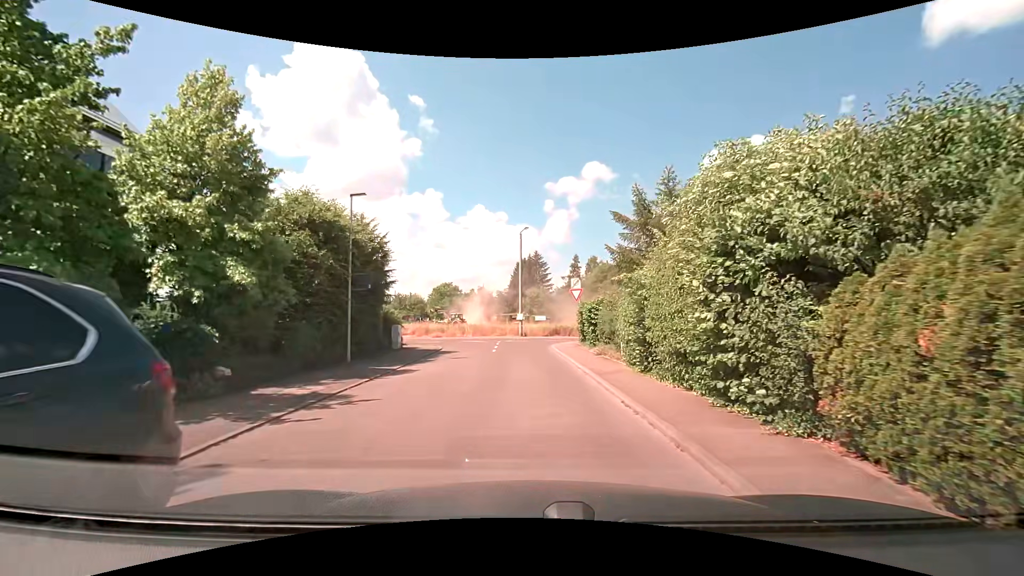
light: Day
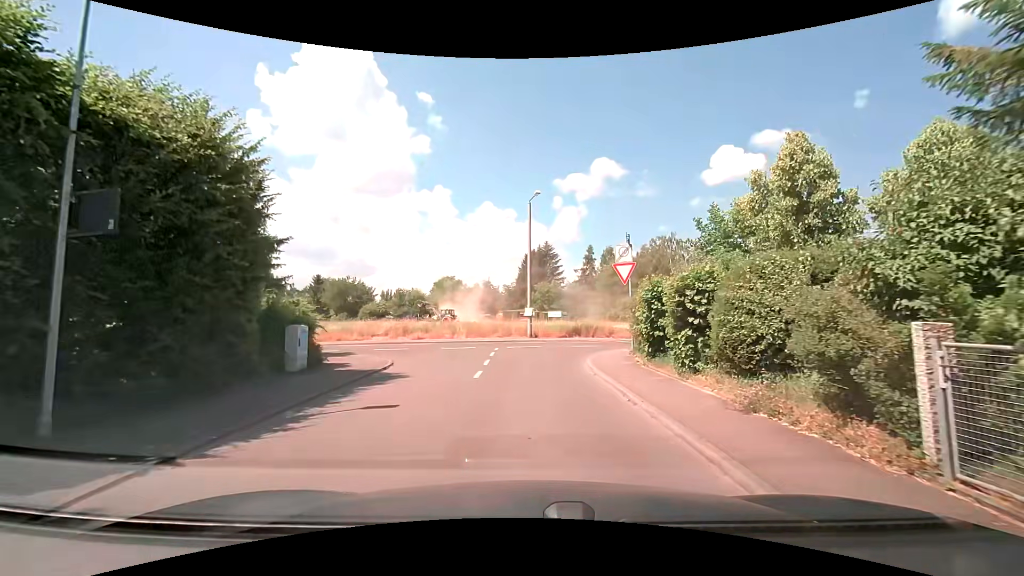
(-0.3, +11.6) m; -2°
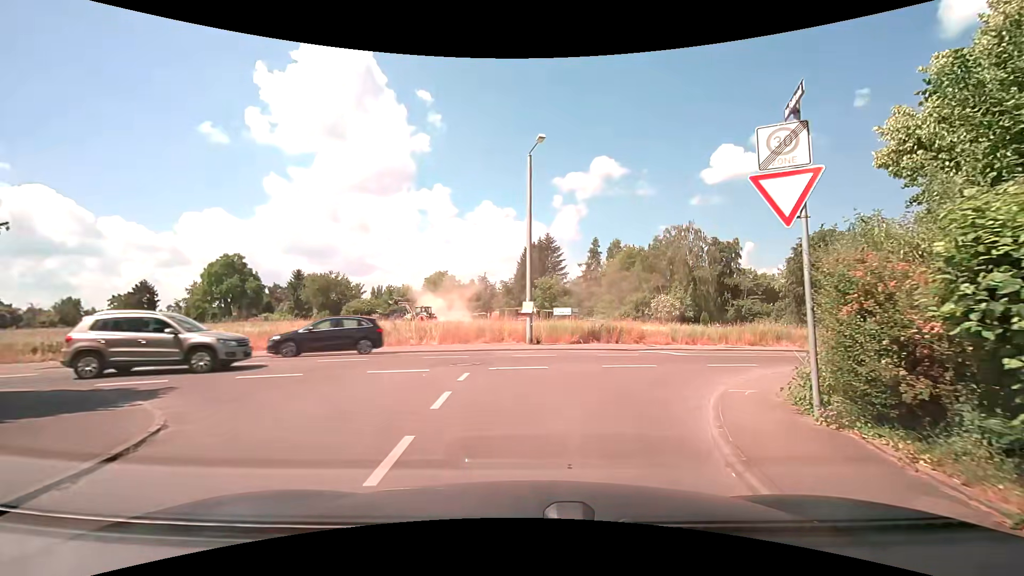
(0.0, +10.5) m; +1°
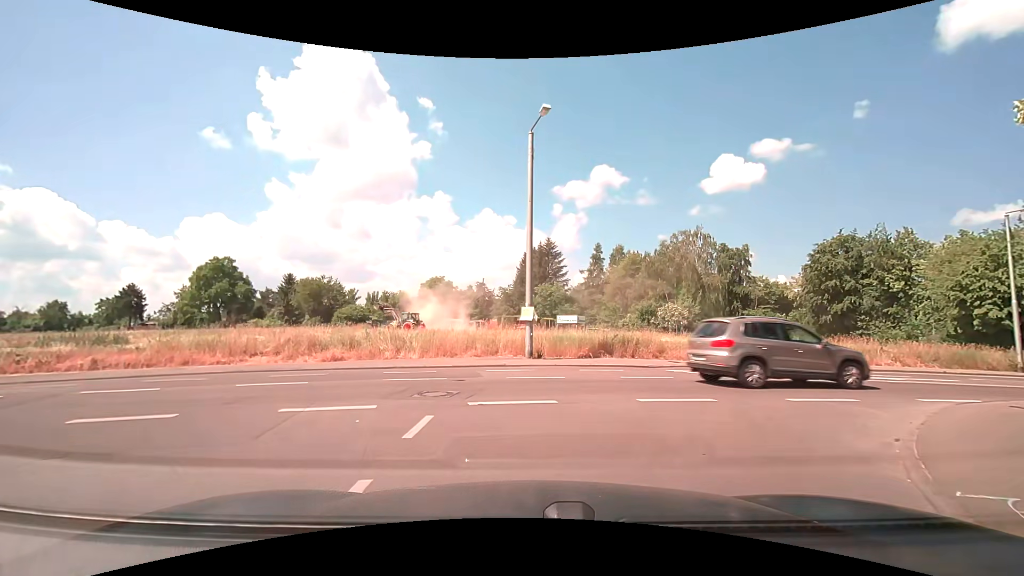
(0.0, +4.3) m; 0°
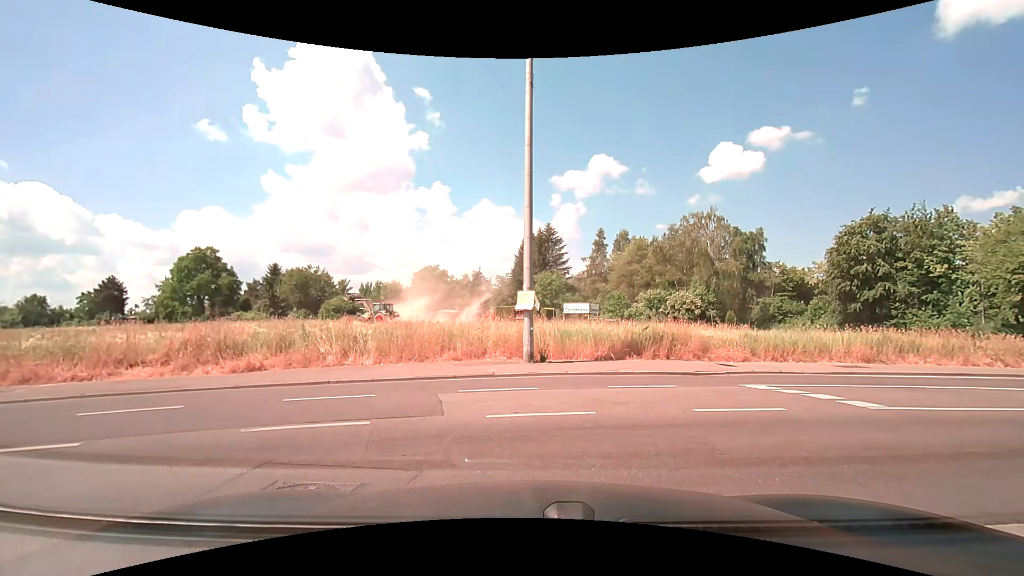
(0.0, +5.7) m; +2°
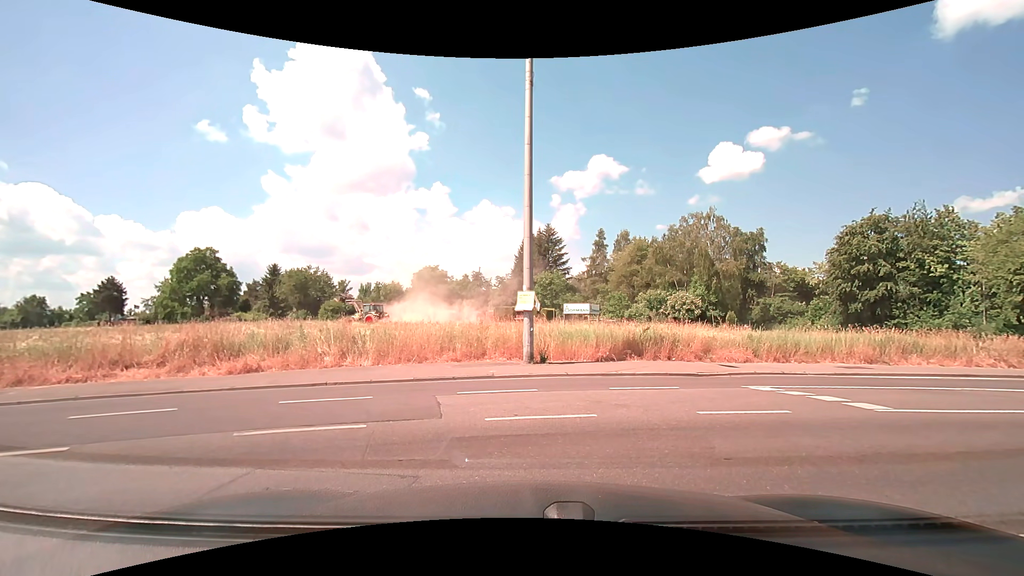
(0.0, +0.2) m; 0°
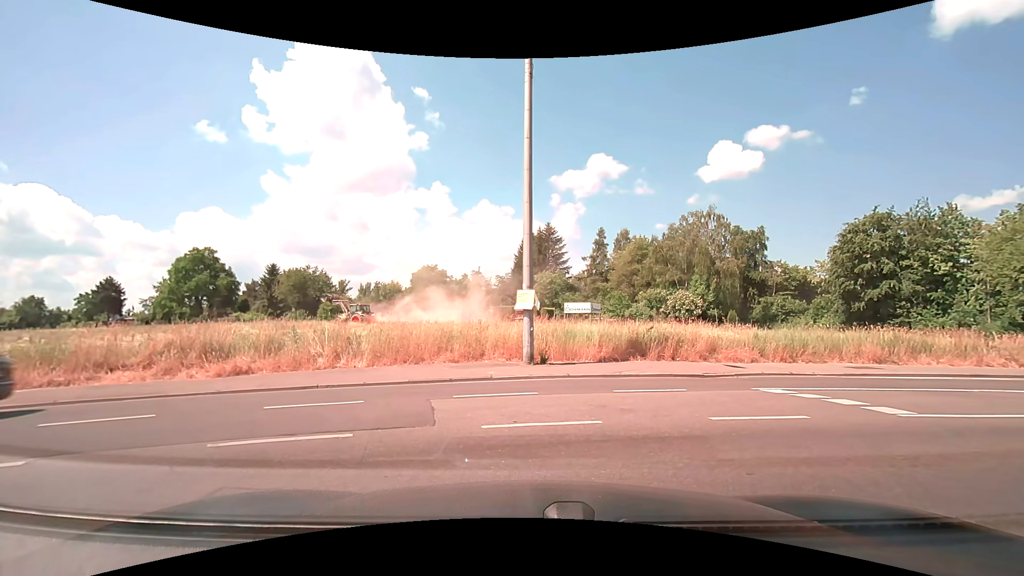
(0.0, +0.5) m; 0°
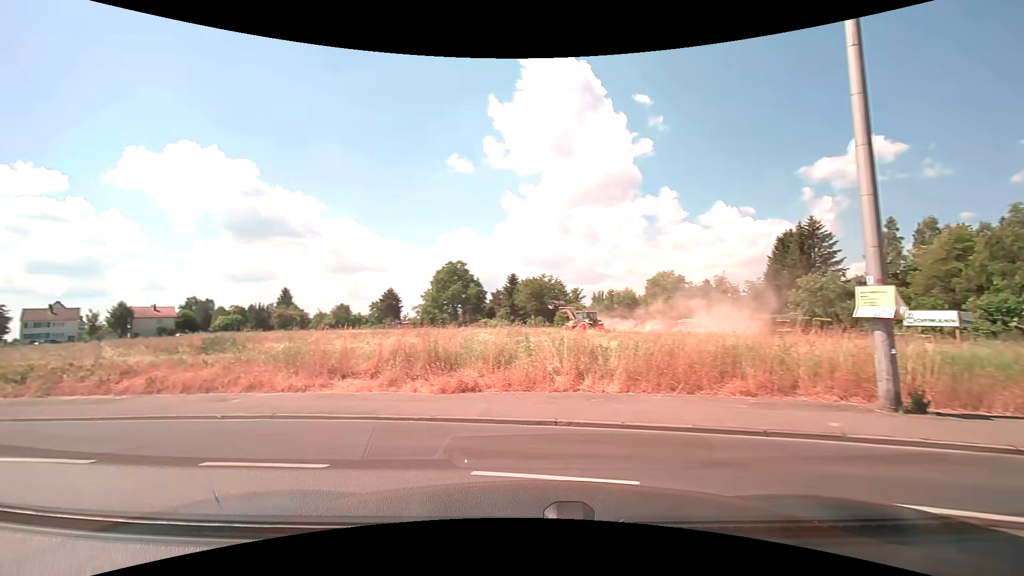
(-0.9, +4.4) m; -29°
